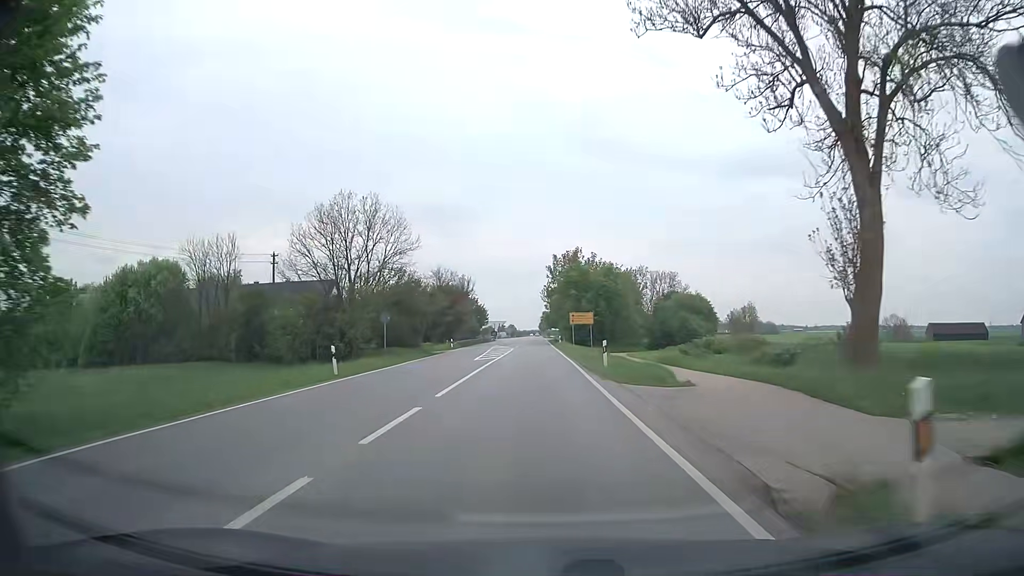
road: secondary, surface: asphalt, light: Day
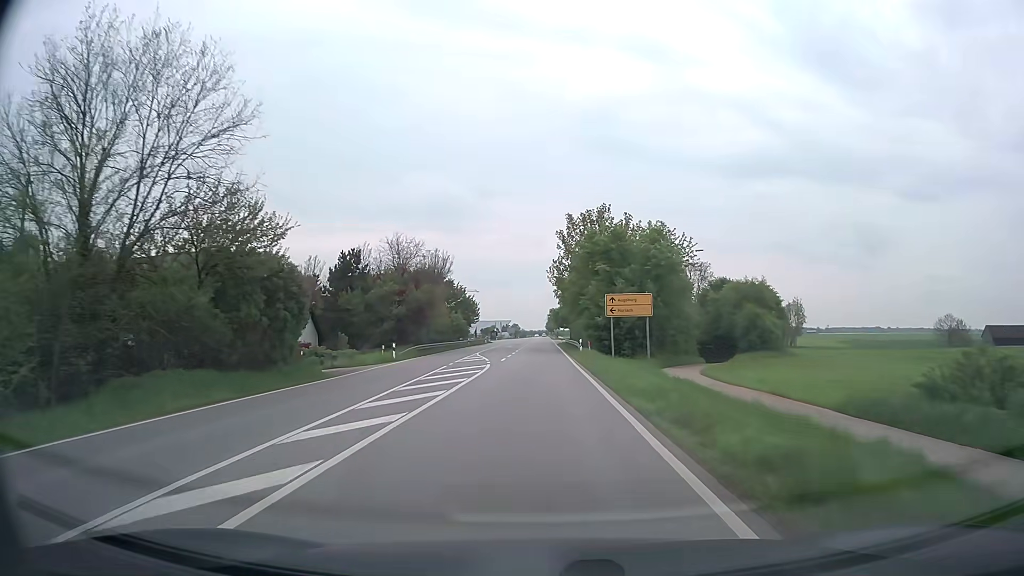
(-0.2, +30.6) m; -1°
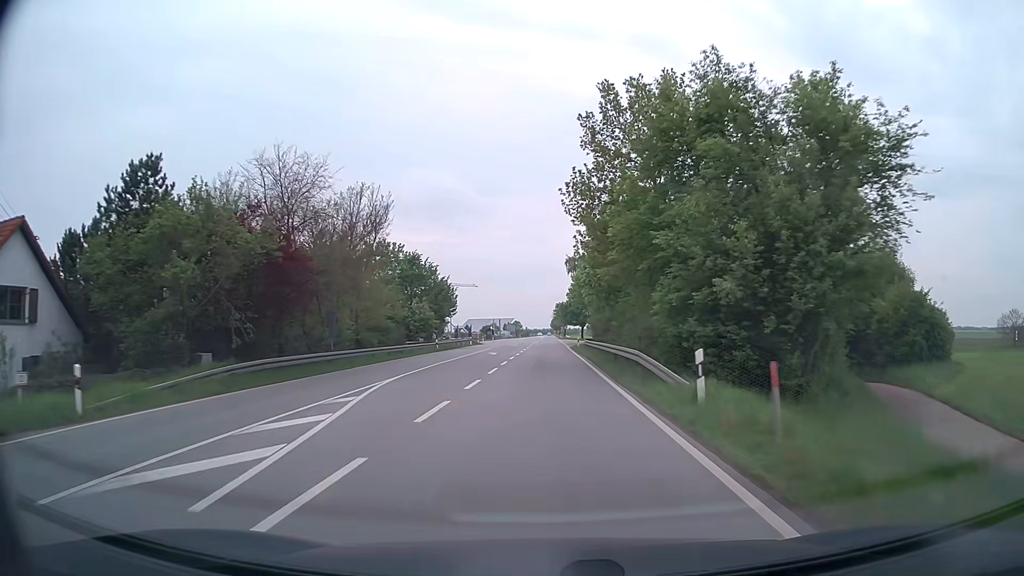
(-0.2, +30.6) m; -1°
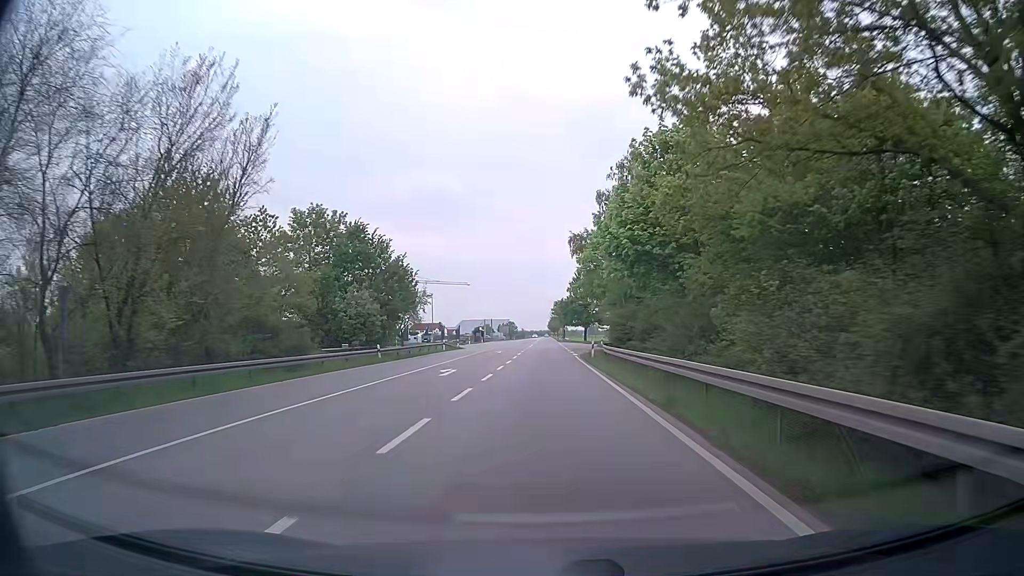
(0.0, +20.4) m; 0°
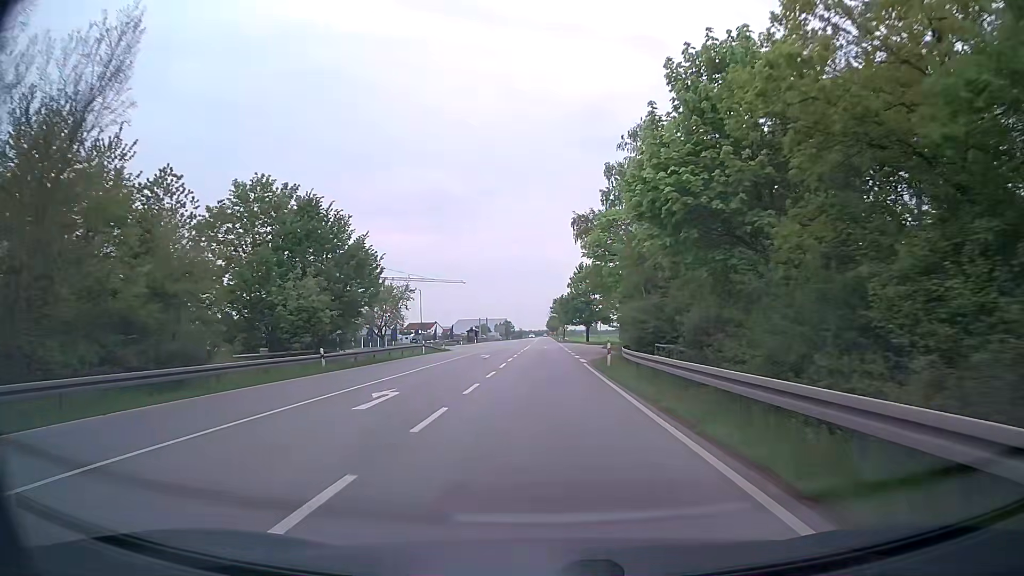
(0.0, +10.2) m; 0°
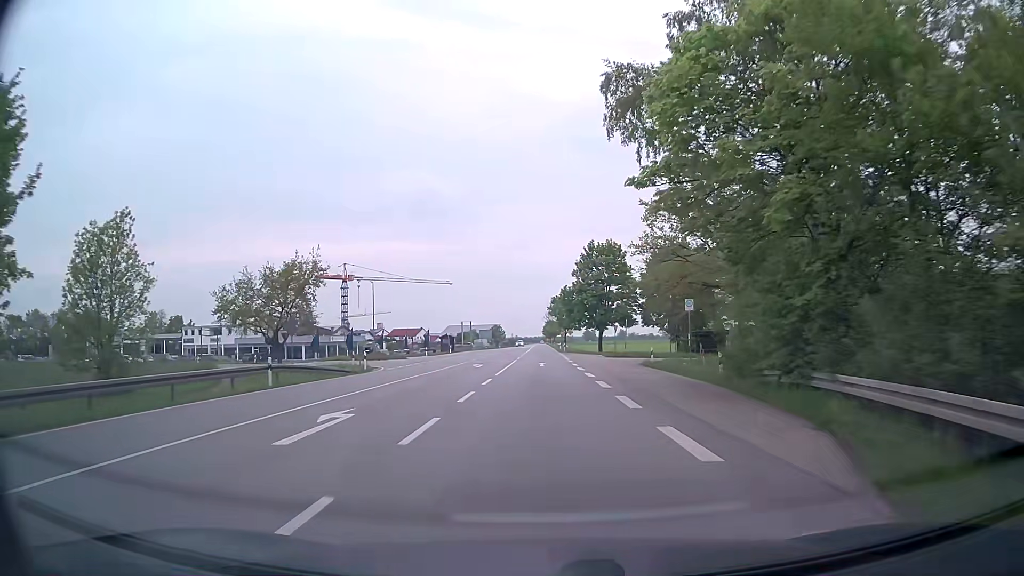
(0.0, +30.7) m; 0°
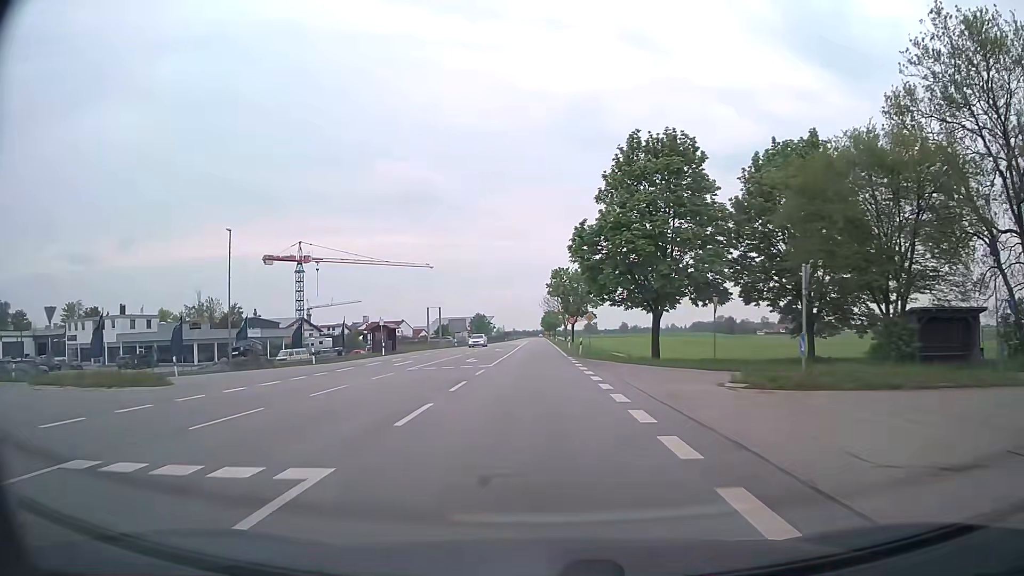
(+0.4, +40.4) m; 0°
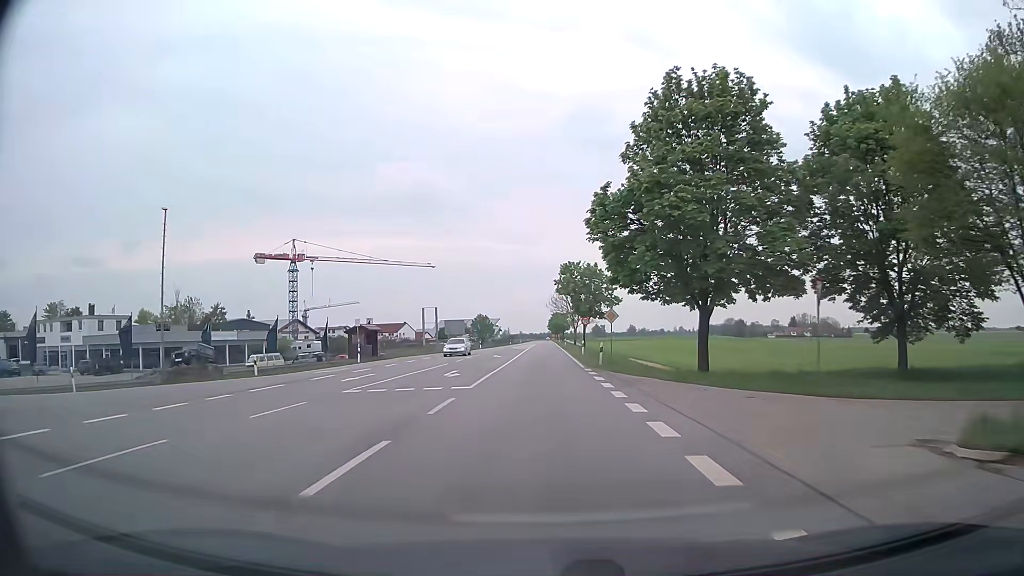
(0.0, +10.1) m; -1°
(0, +10) (0, +20) (0, +30) (0, +40) (0, +50) (0, +60) (0, +70) (0, +80) (0, +90) (0, +100) m
